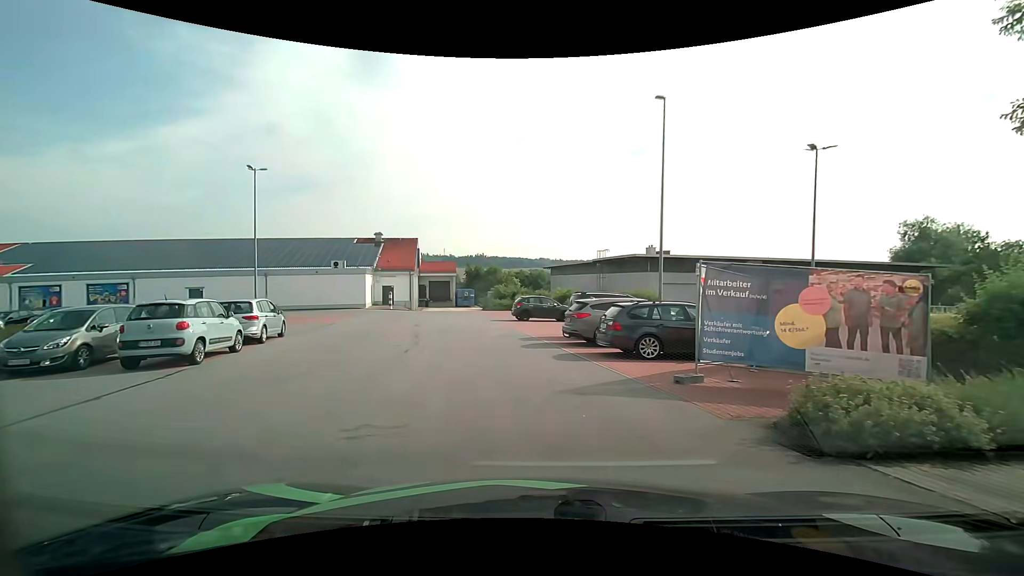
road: residential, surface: asphalt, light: Day
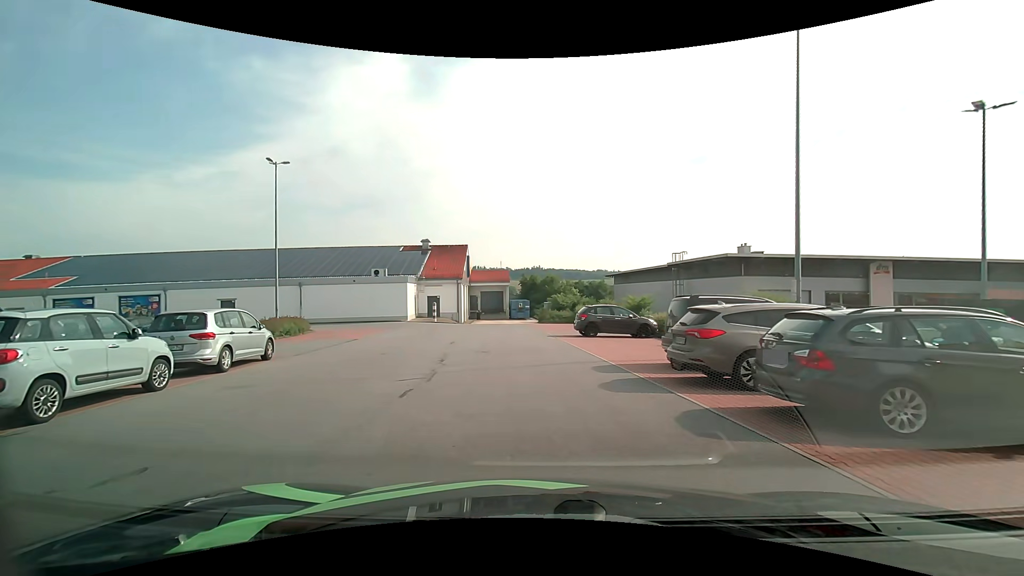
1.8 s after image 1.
(-0.3, +6.2) m; -5°
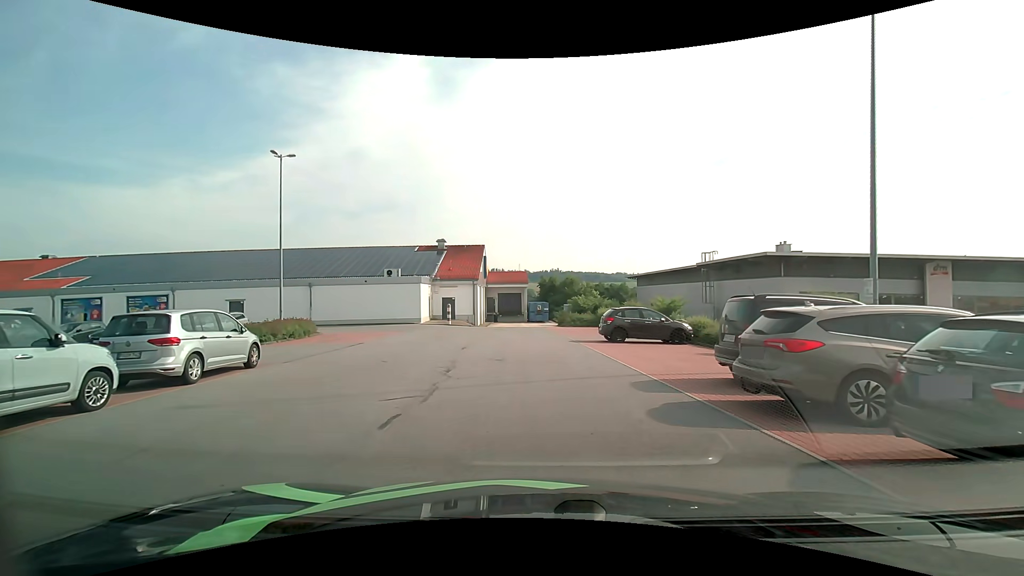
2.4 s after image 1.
(-0.1, +2.1) m; -3°
